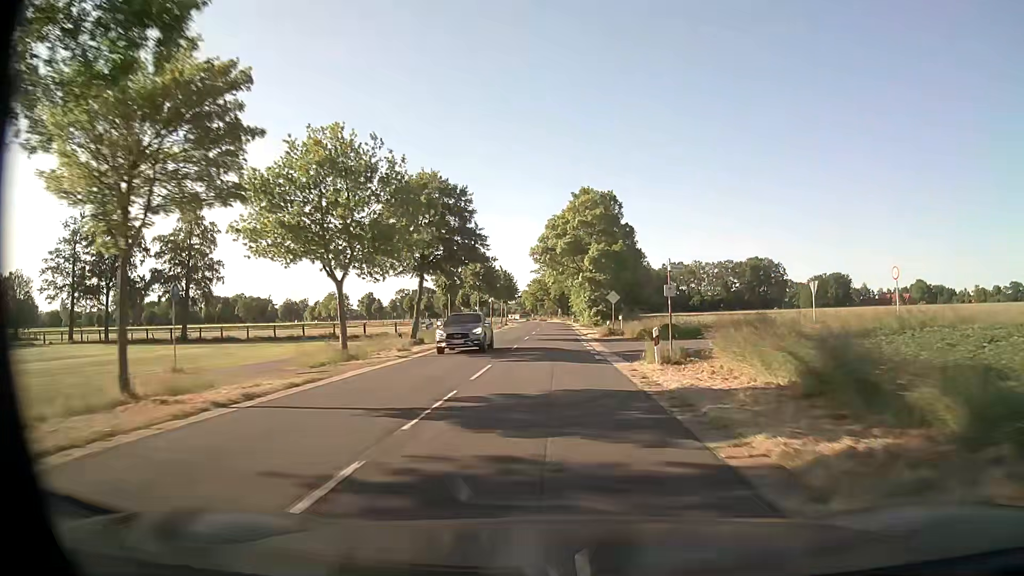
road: secondary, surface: asphalt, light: Day
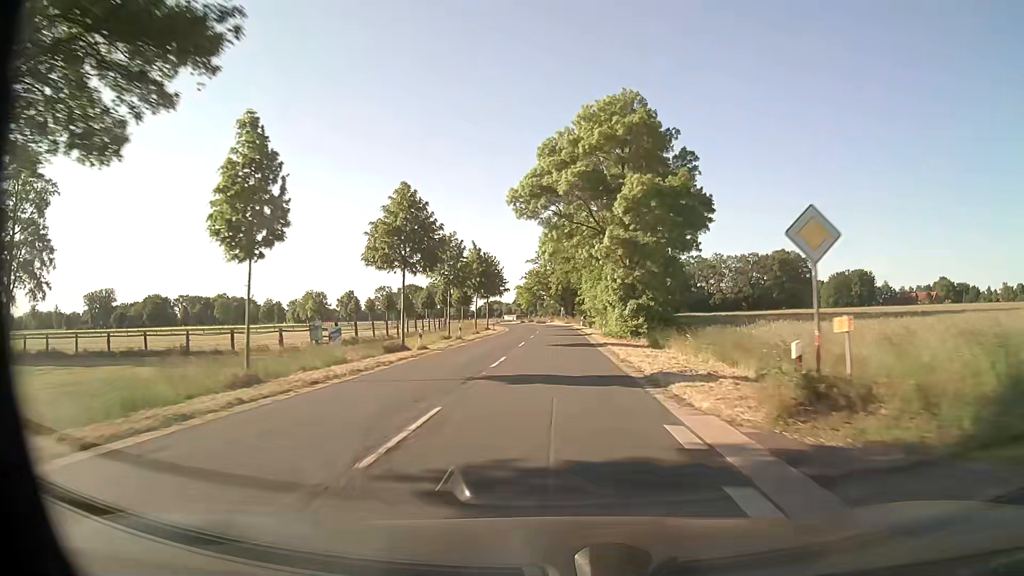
(-0.2, +32.4) m; 0°
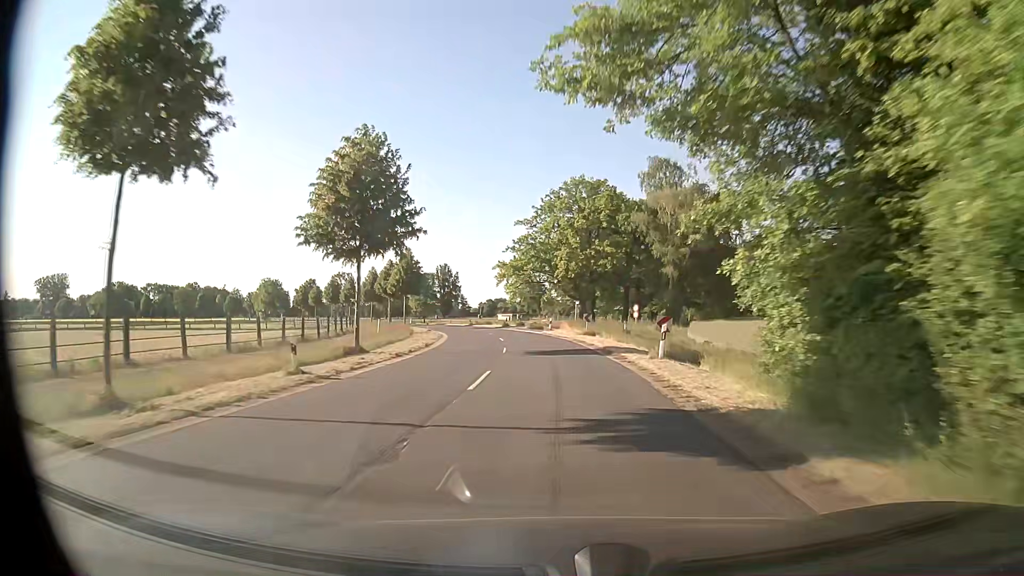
(-0.1, +53.9) m; -1°
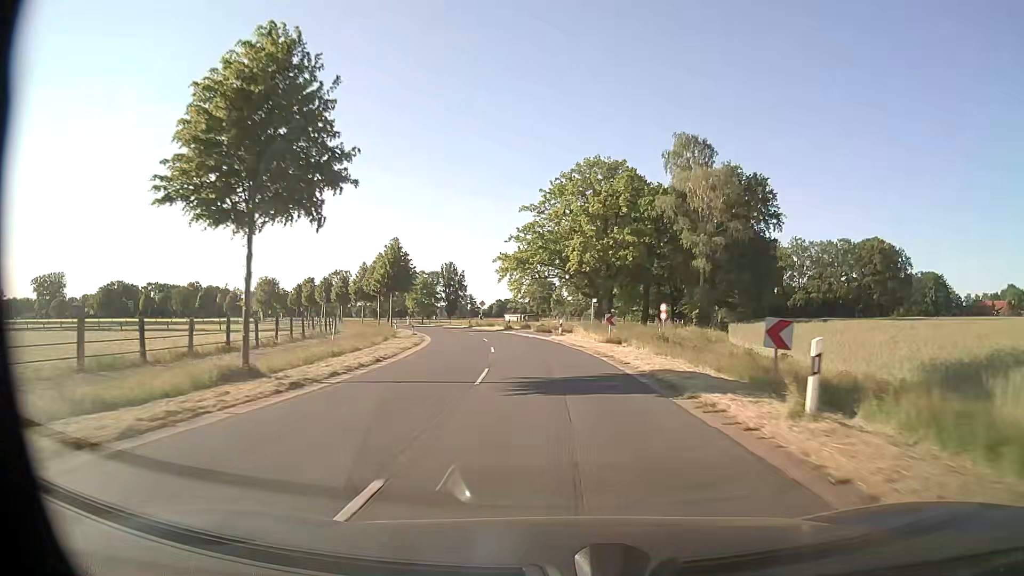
(-0.1, +10.8) m; -1°
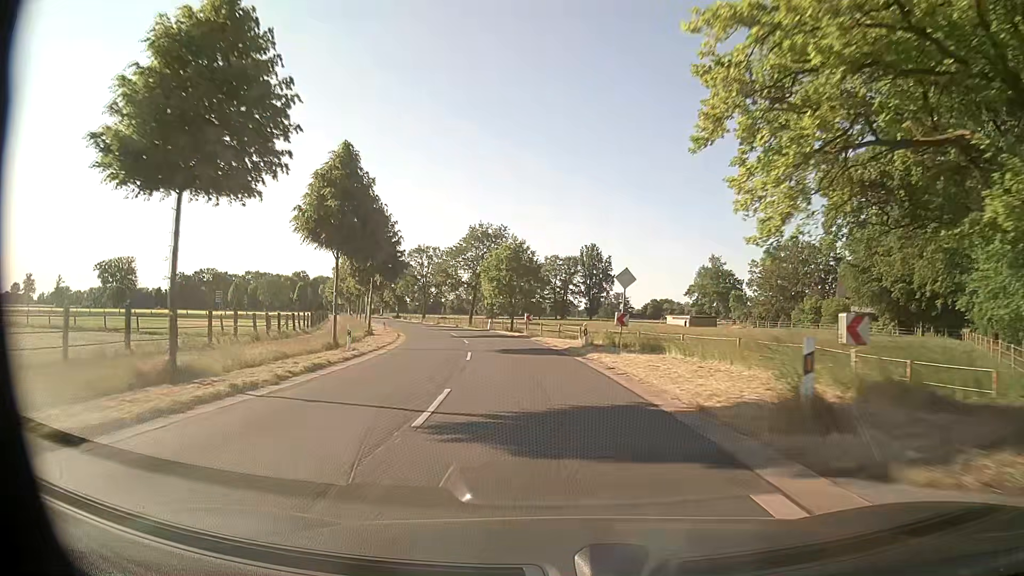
(-5.4, +53.3) m; -13°
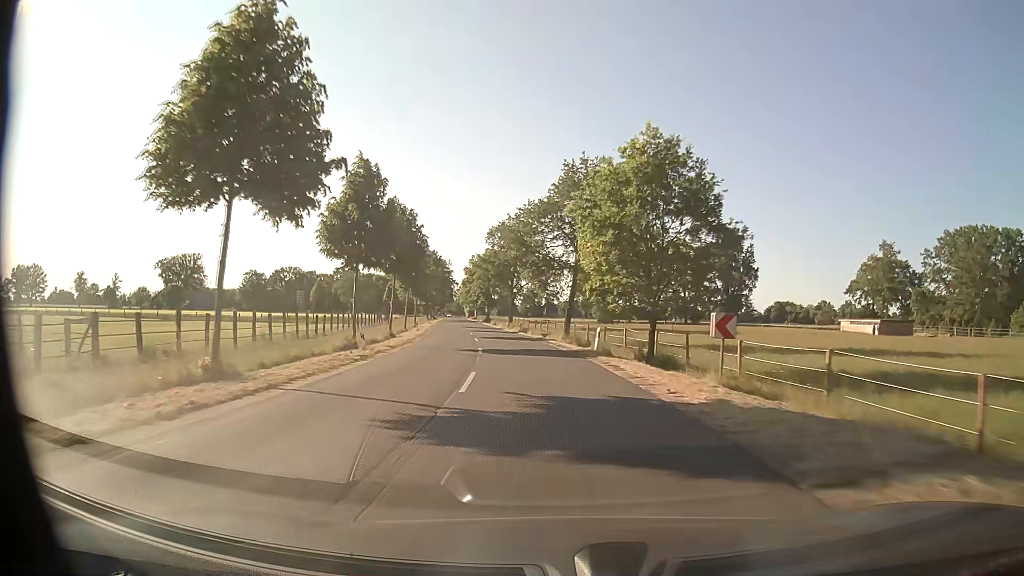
(-2.8, +32.7) m; -10°
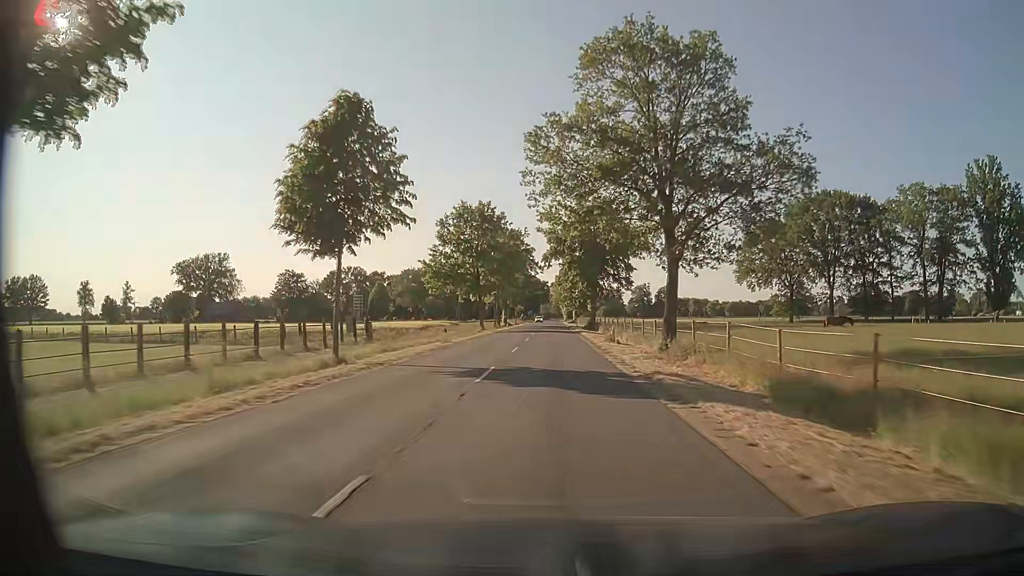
(-5.7, +58.6) m; -8°
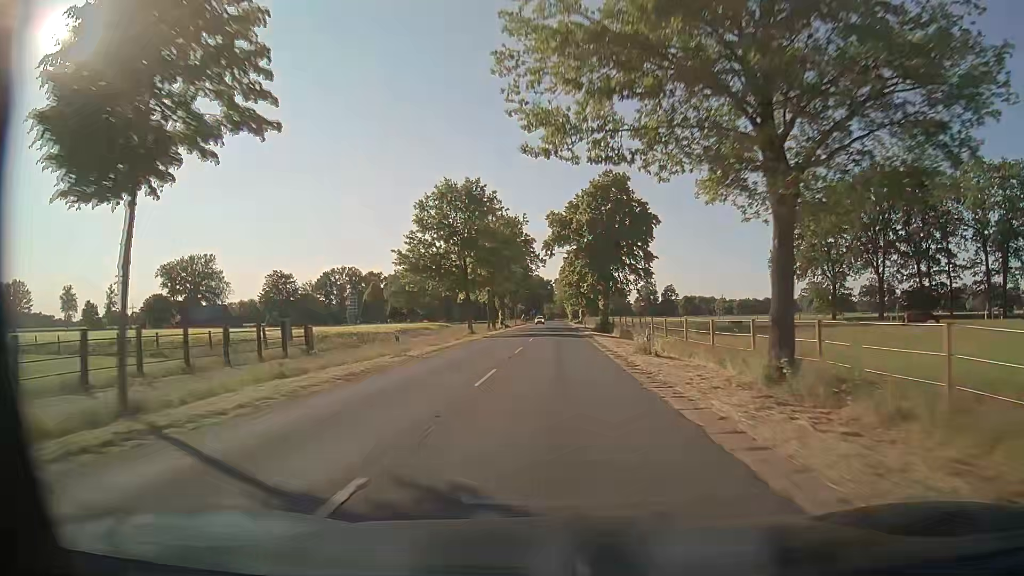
(-0.1, +12.6) m; 0°
